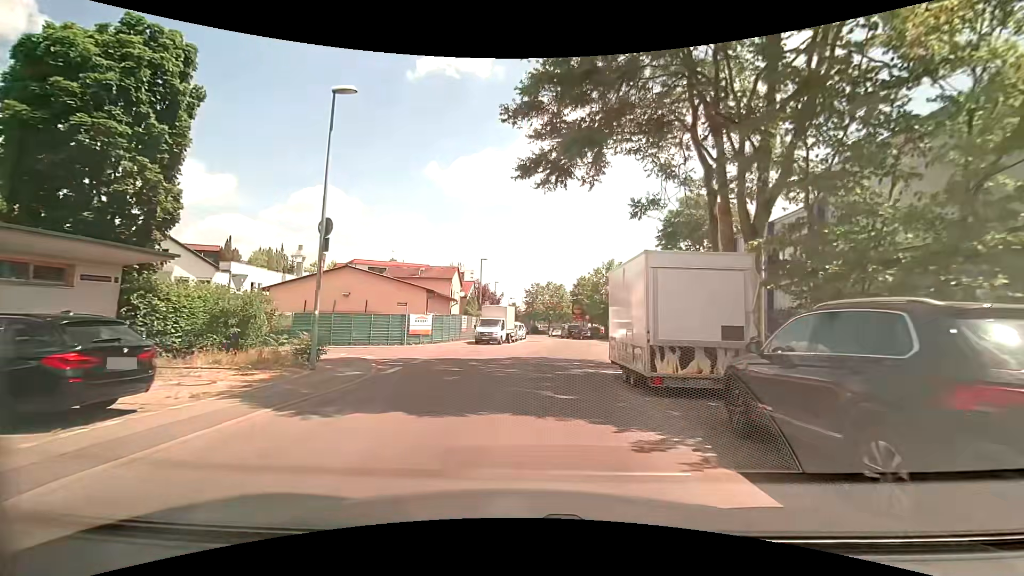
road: unclassified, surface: asphalt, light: Day
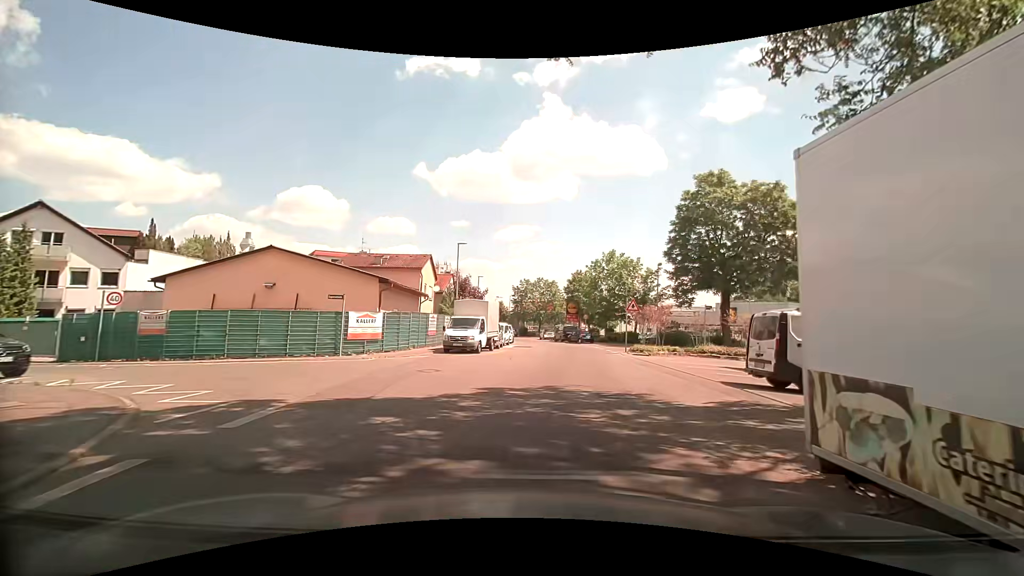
(-0.1, +9.9) m; +2°
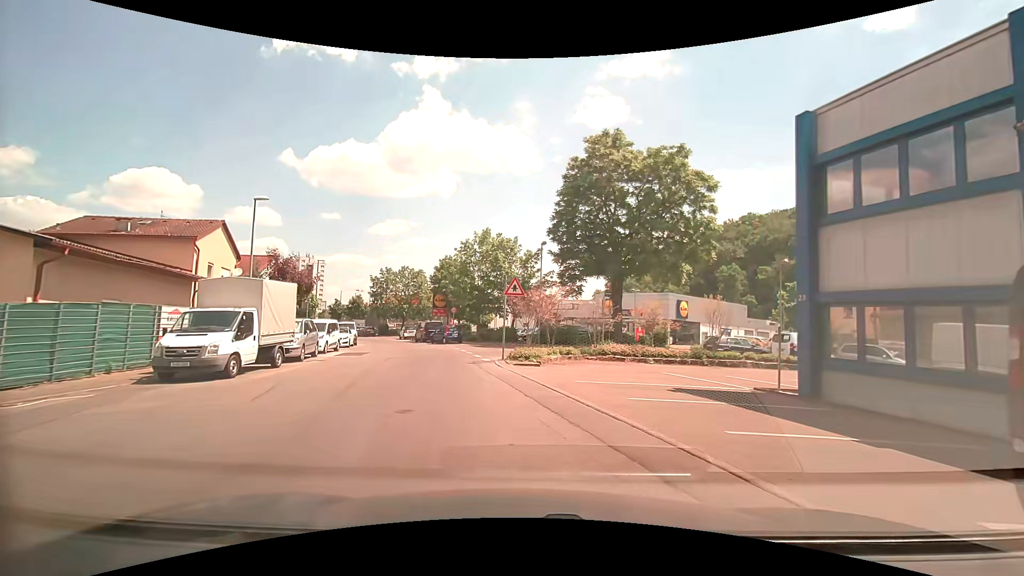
(+1.3, +11.4) m; +14°
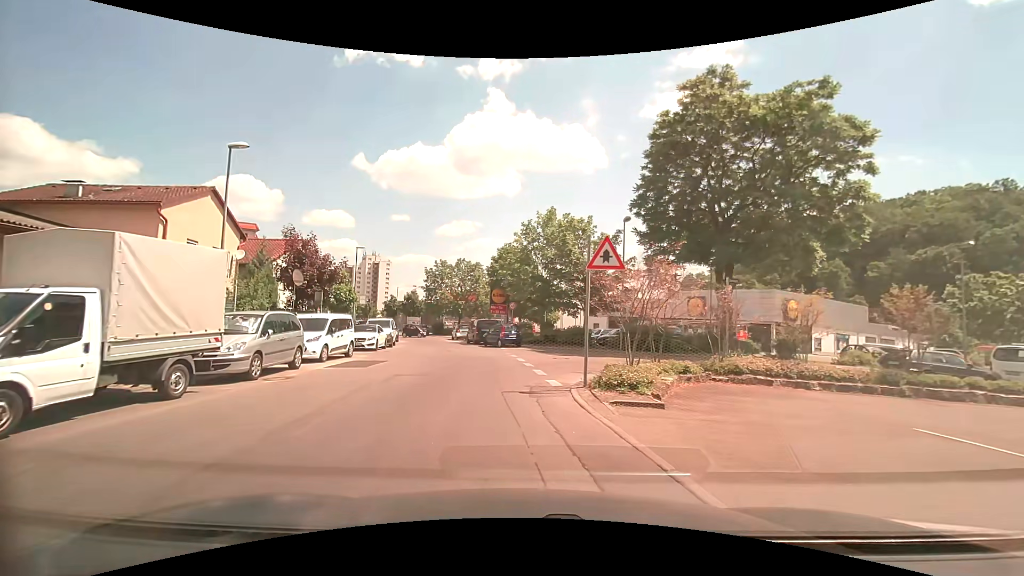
(-0.7, +8.6) m; -9°
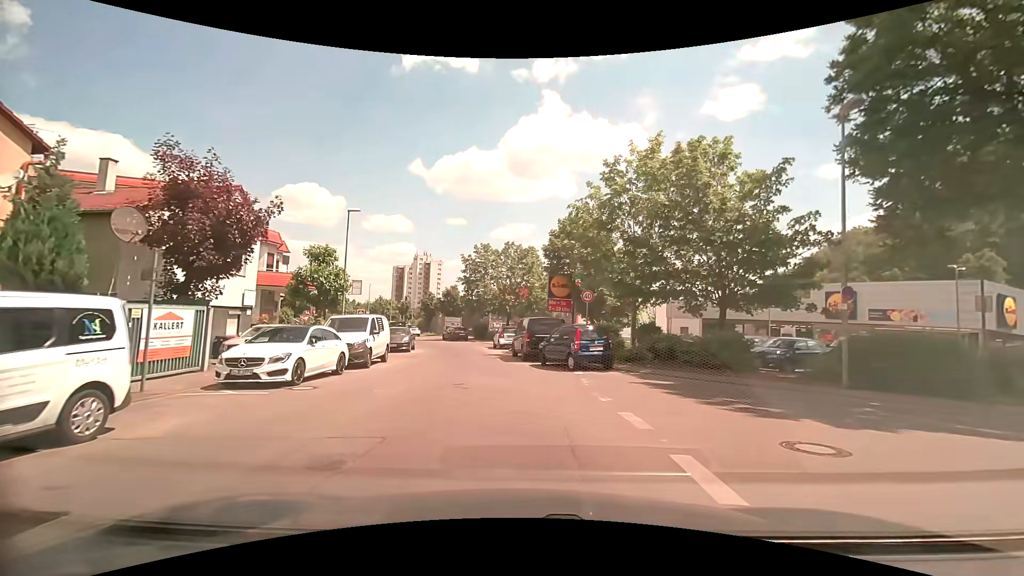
(-0.9, +15.6) m; -6°
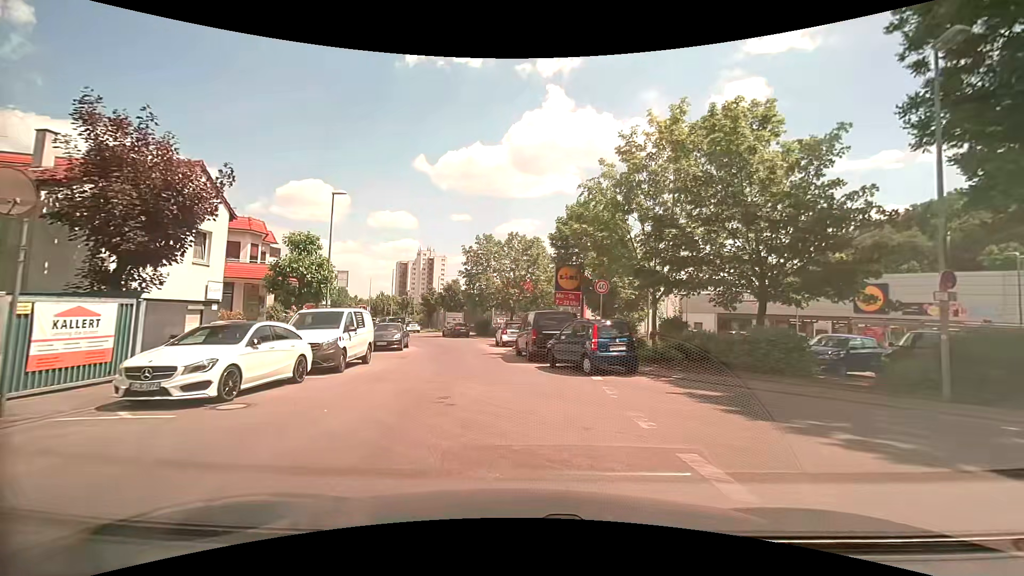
(0.0, +3.0) m; 0°
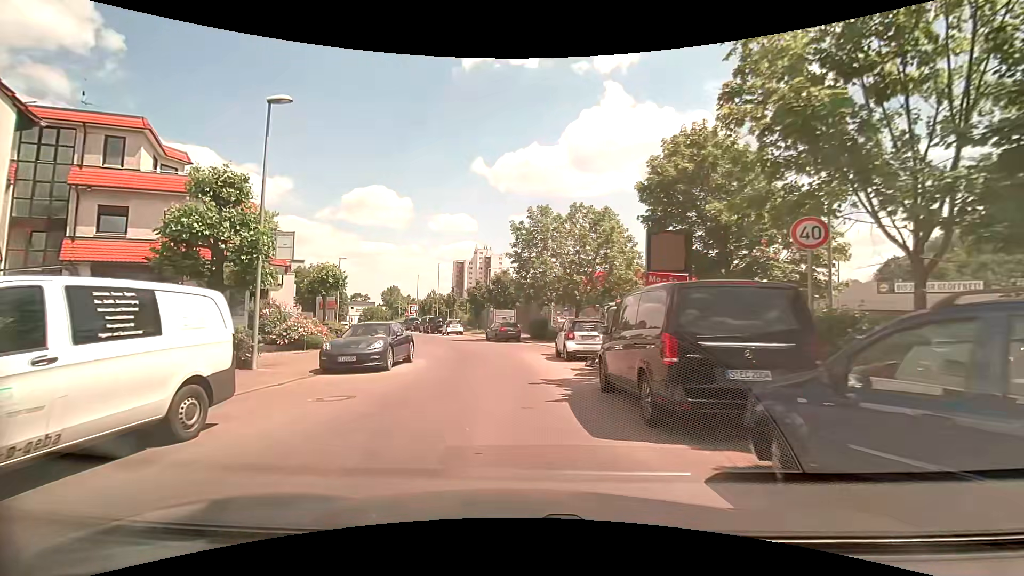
(-0.5, +11.9) m; -8°
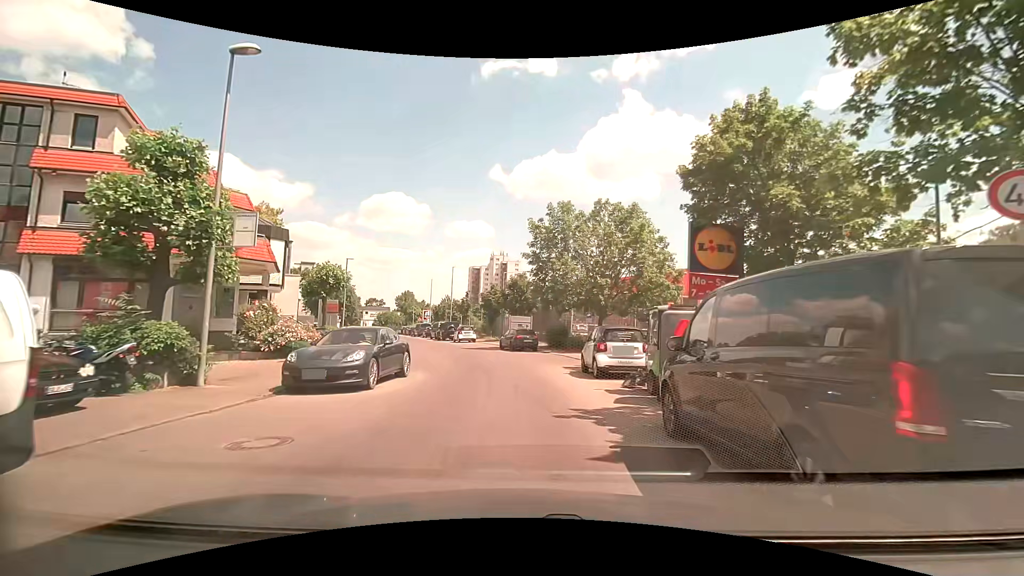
(0.0, +3.3) m; 0°
(0, +10) (-1, +20) (-3, +30) (-6, +39) (-10, +48) (-13, +58) (-17, +67) (-20, +76) (-24, +86) (-27, +95) m
